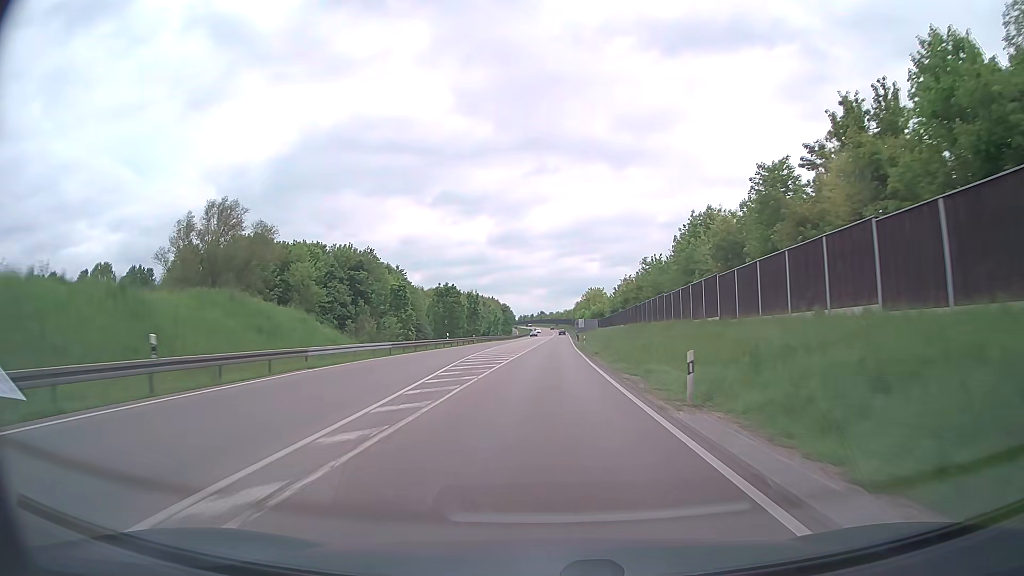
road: trunk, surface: asphalt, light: Day
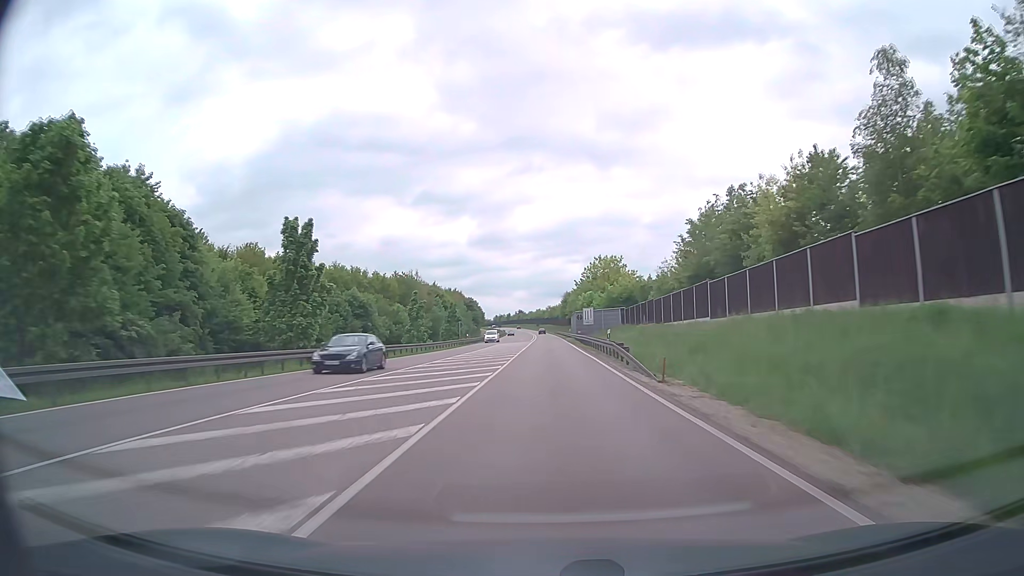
(+1.3, +78.9) m; +2°
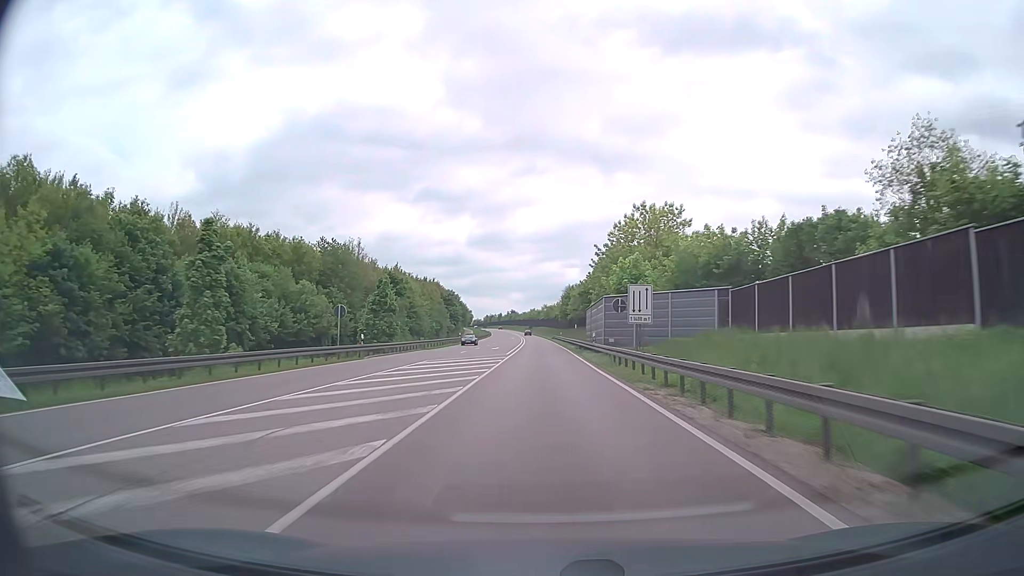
(+0.2, +47.3) m; 0°
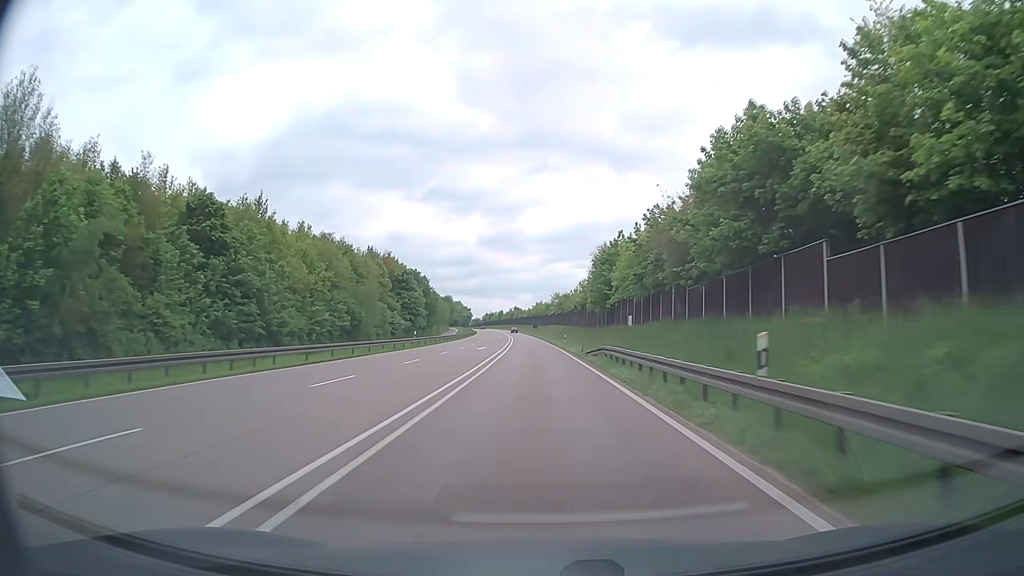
(-0.3, +78.9) m; -1°
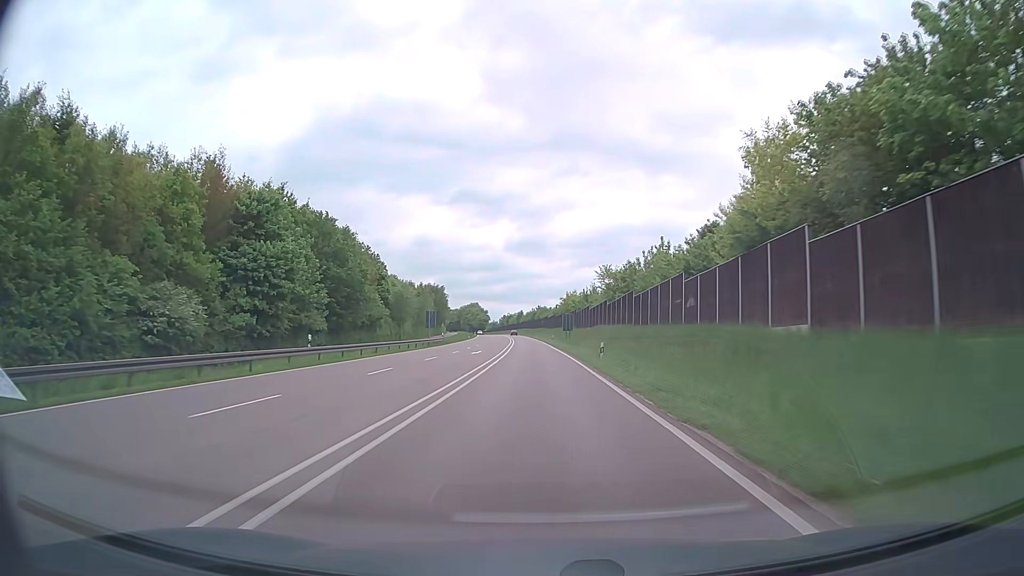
(-1.5, +78.9) m; -2°
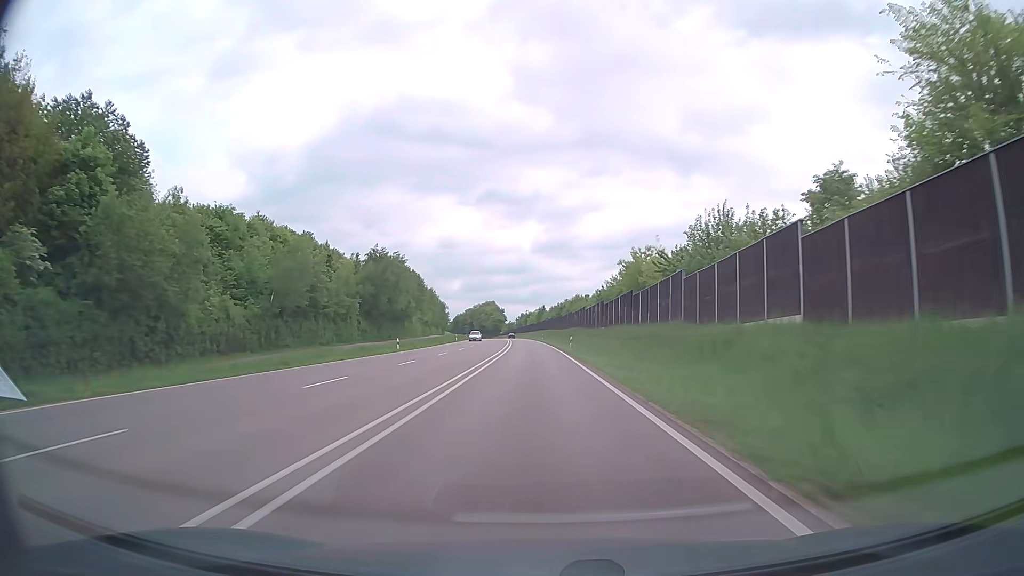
(-1.5, +78.9) m; -2°
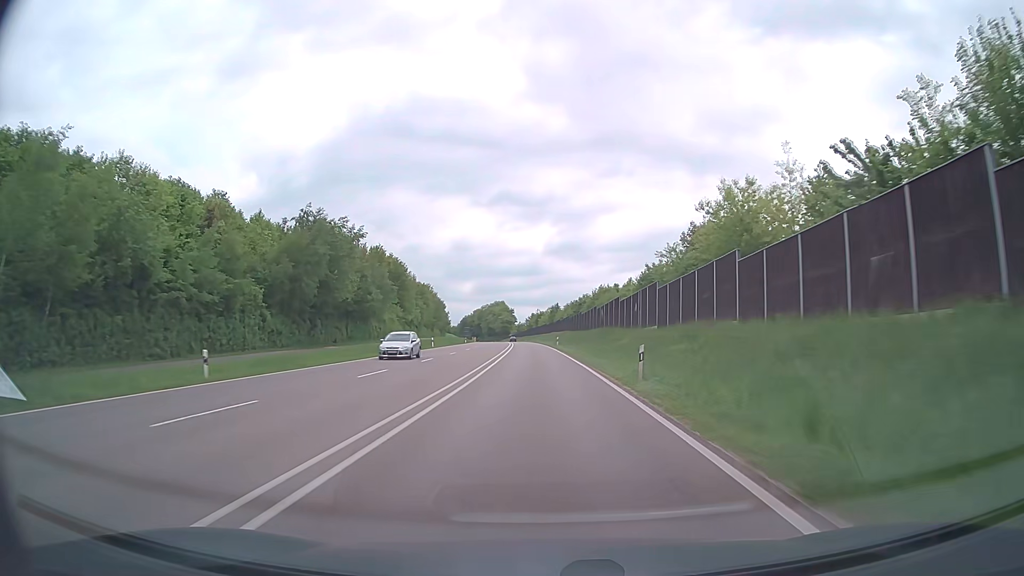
(-0.4, +31.6) m; -1°
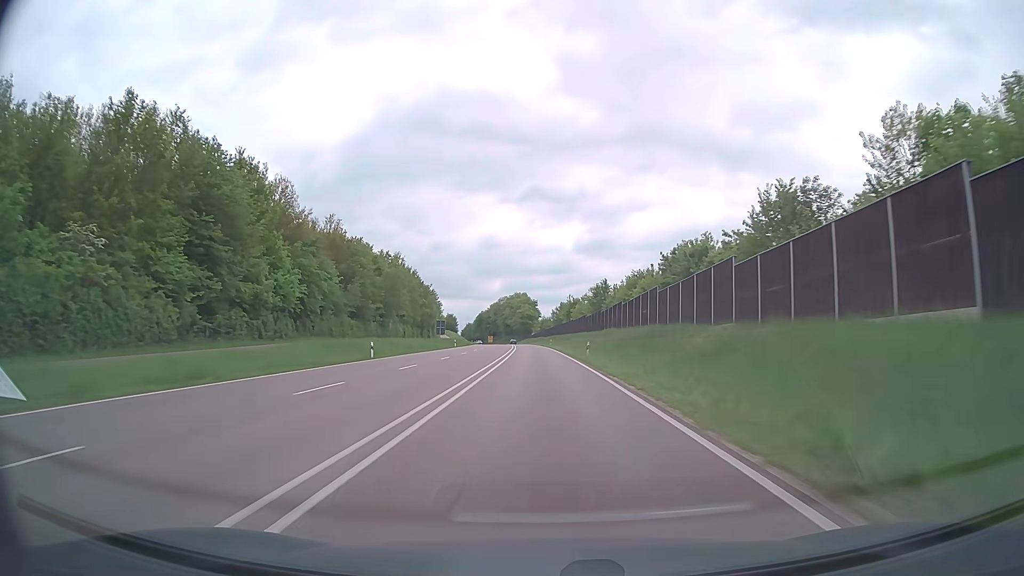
(-1.6, +78.9) m; -2°
(0, +10) (0, +20) (0, +30) (0, +40) (-1, +50) (-1, +60) (-1, +70) (-2, +80) (-2, +90) (-2, +100) m
